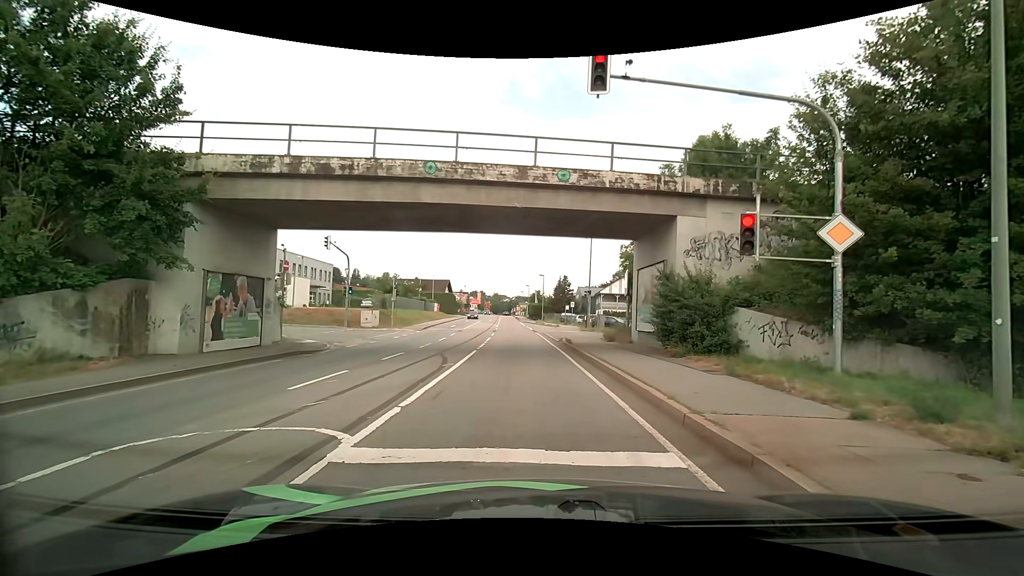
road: primary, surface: asphalt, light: Day
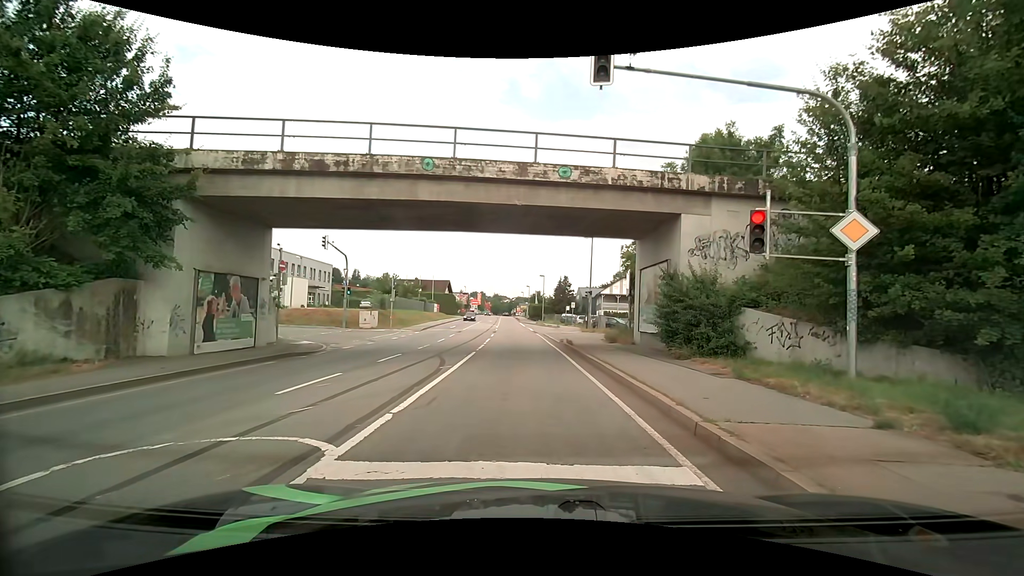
(0.0, +0.4) m; 0°
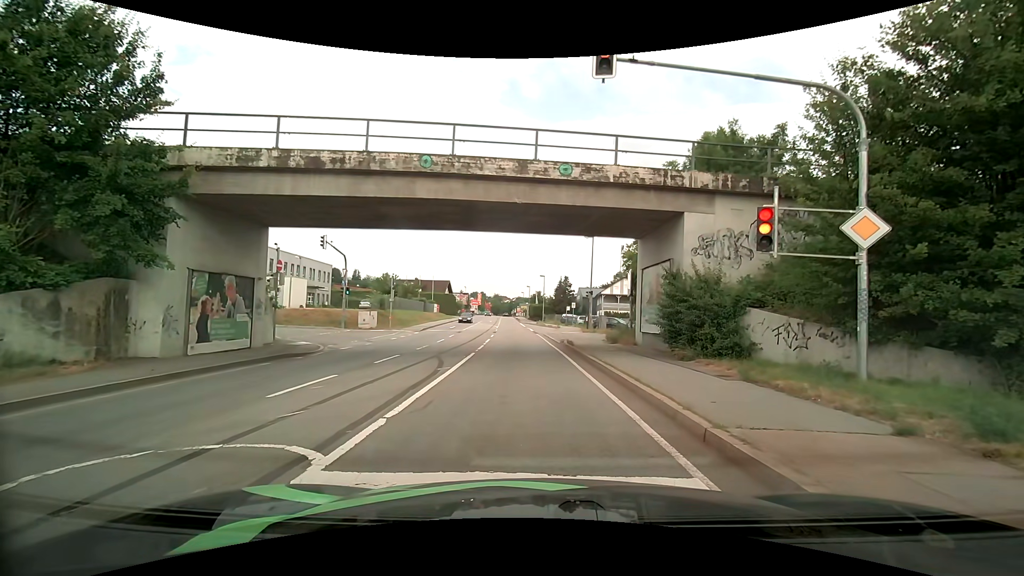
(0.0, +0.3) m; 0°
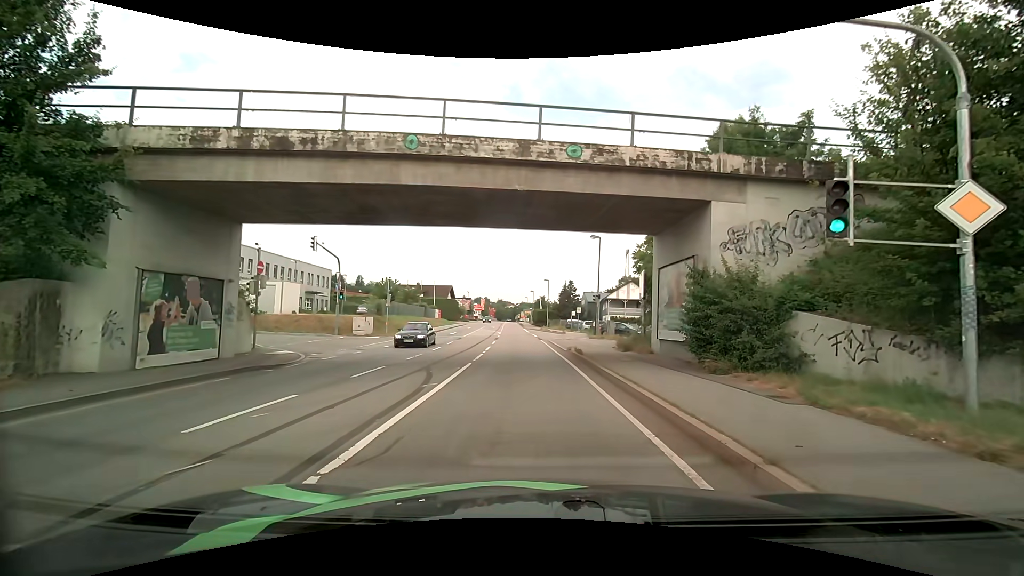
(0.0, +2.3) m; -1°
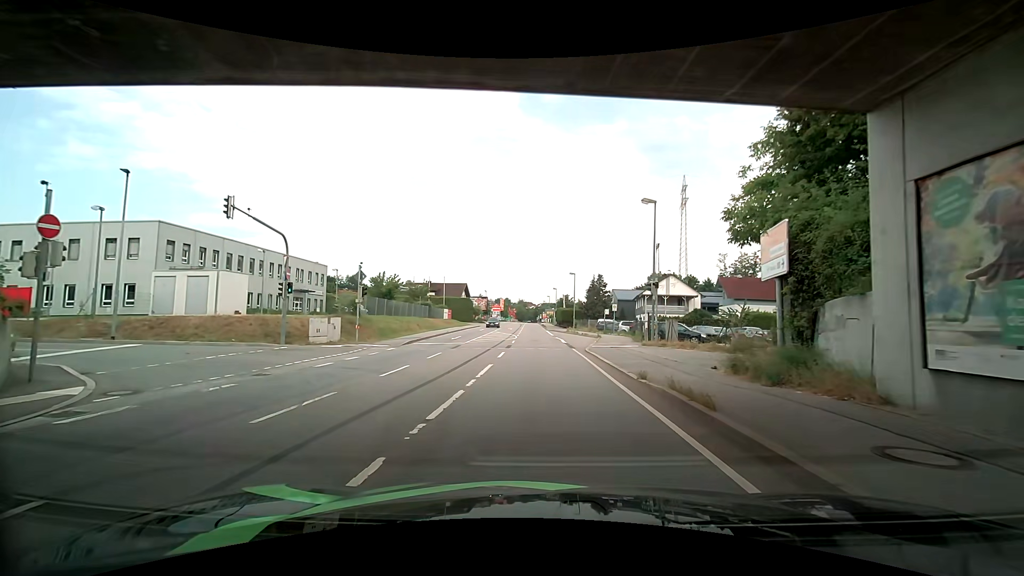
(-0.4, +11.9) m; -3°
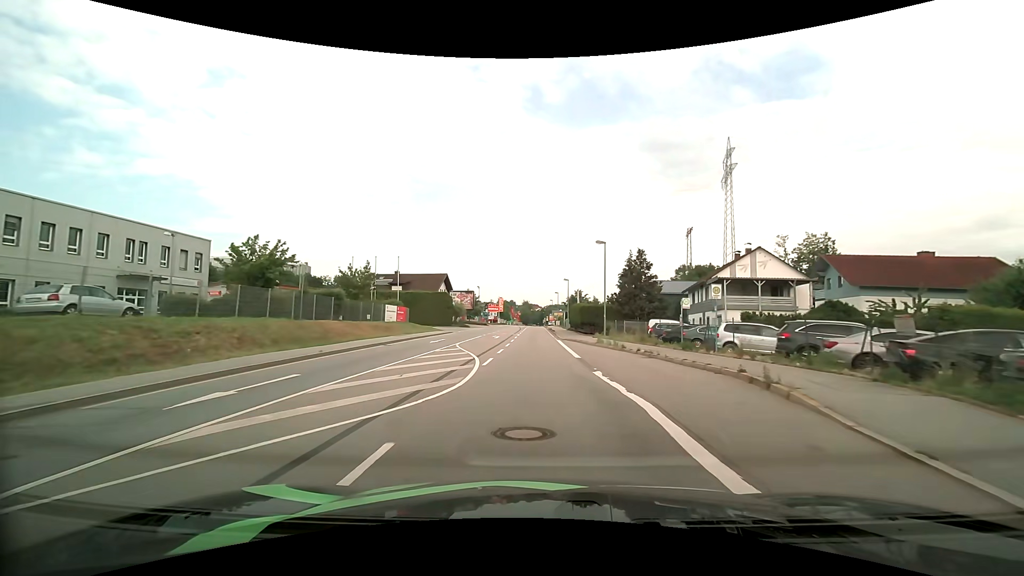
(+0.2, +29.1) m; 0°
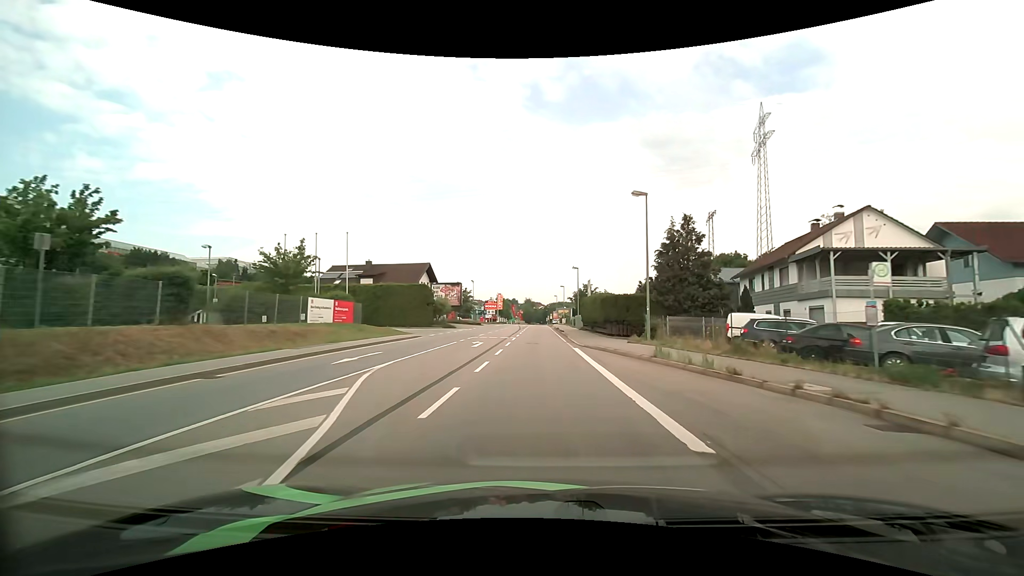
(0.0, +15.0) m; 0°
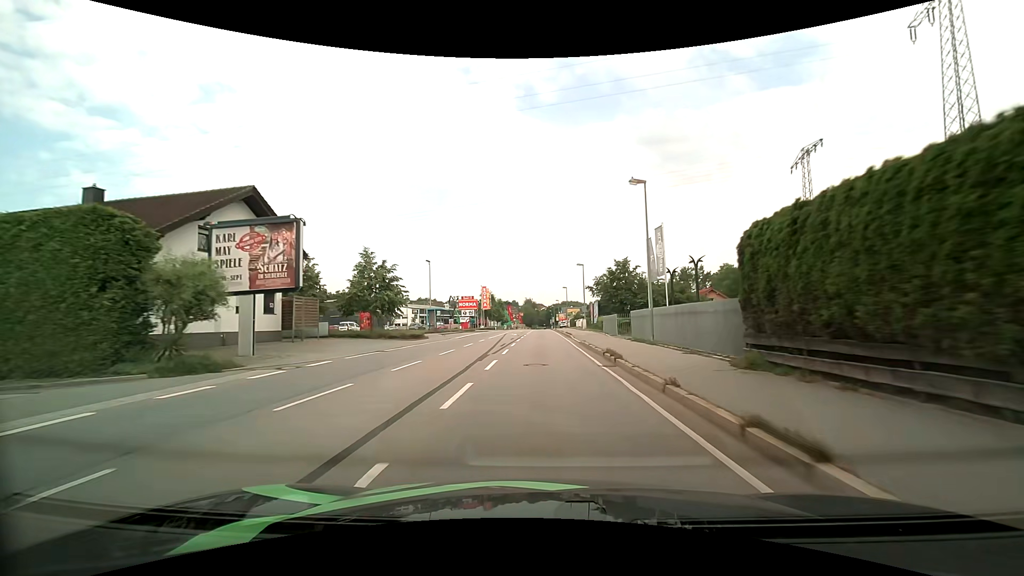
(-0.2, +41.9) m; 0°
(0, +10) (0, +20) (0, +30) (0, +40) (0, +50) (0, +60) (0, +70) (0, +80) (0, +90) (0, +100) m
